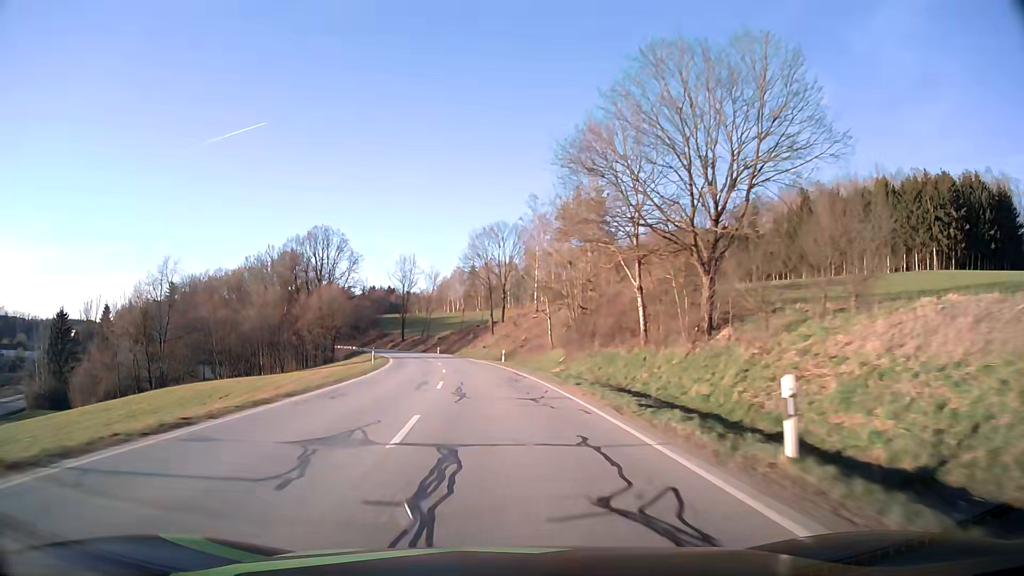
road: secondary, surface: asphalt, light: Day
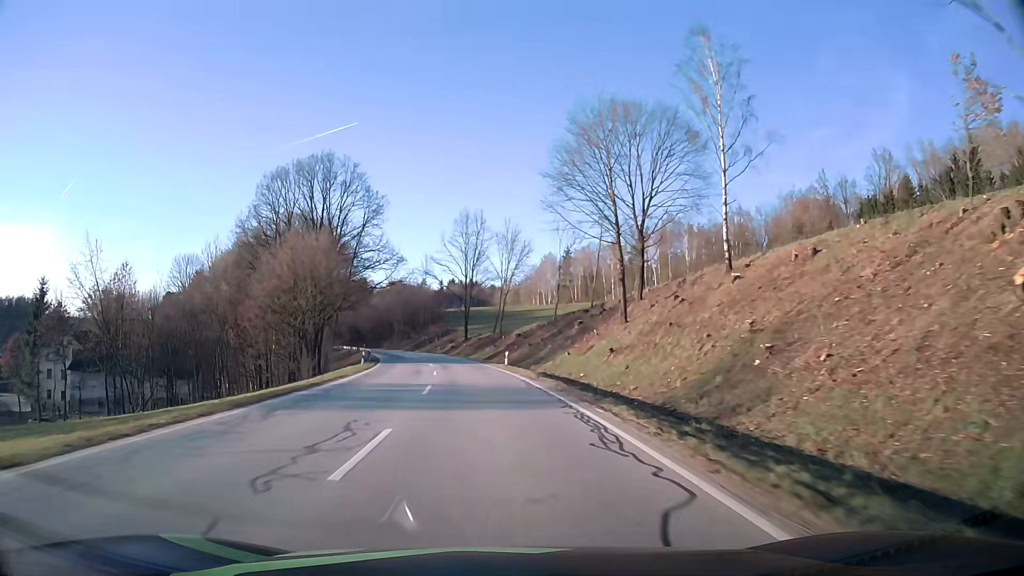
(-3.5, +50.9) m; -8°
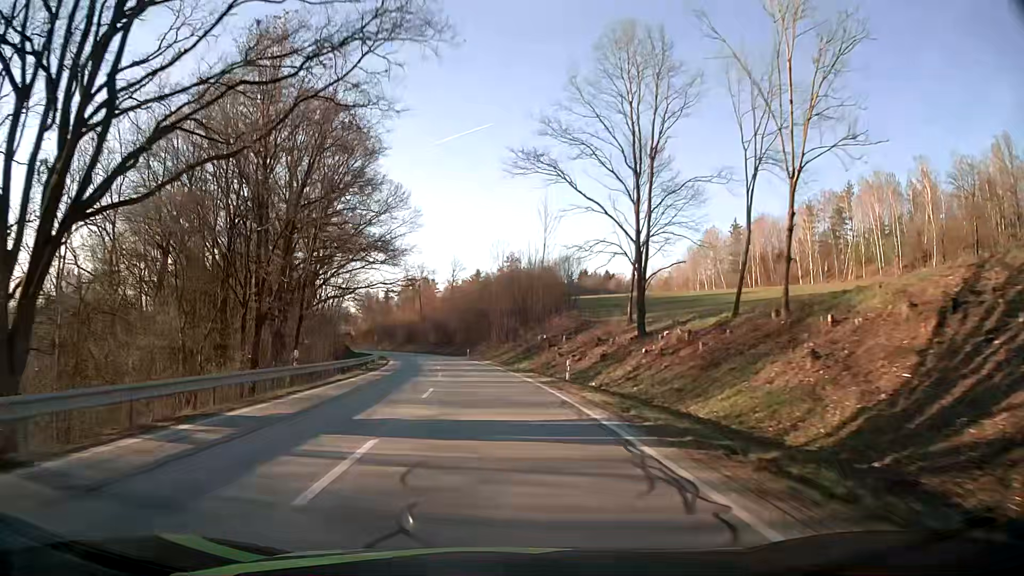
(-5.5, +61.4) m; -11°
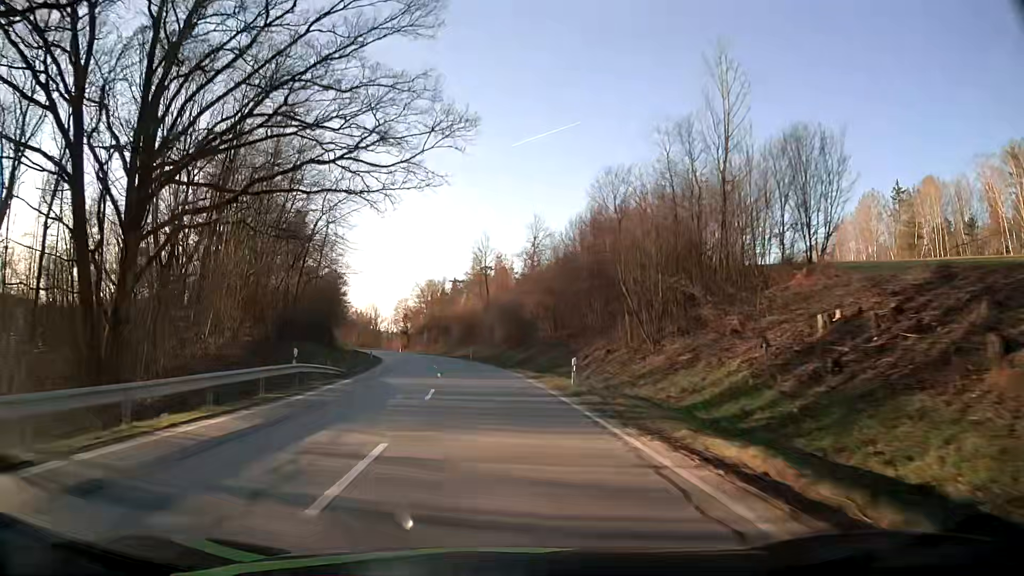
(-3.3, +49.1) m; -7°
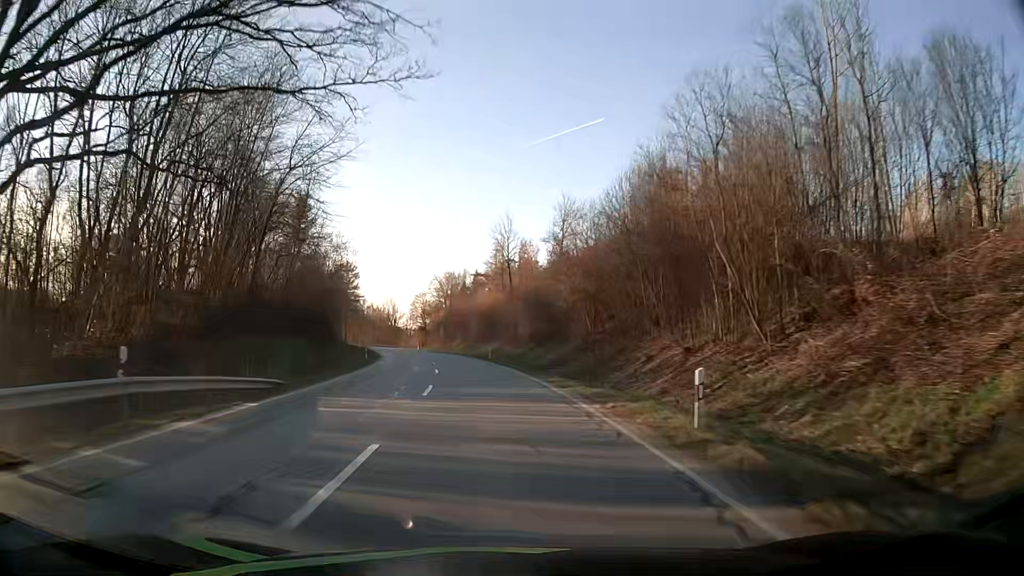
(-0.2, +12.4) m; -2°
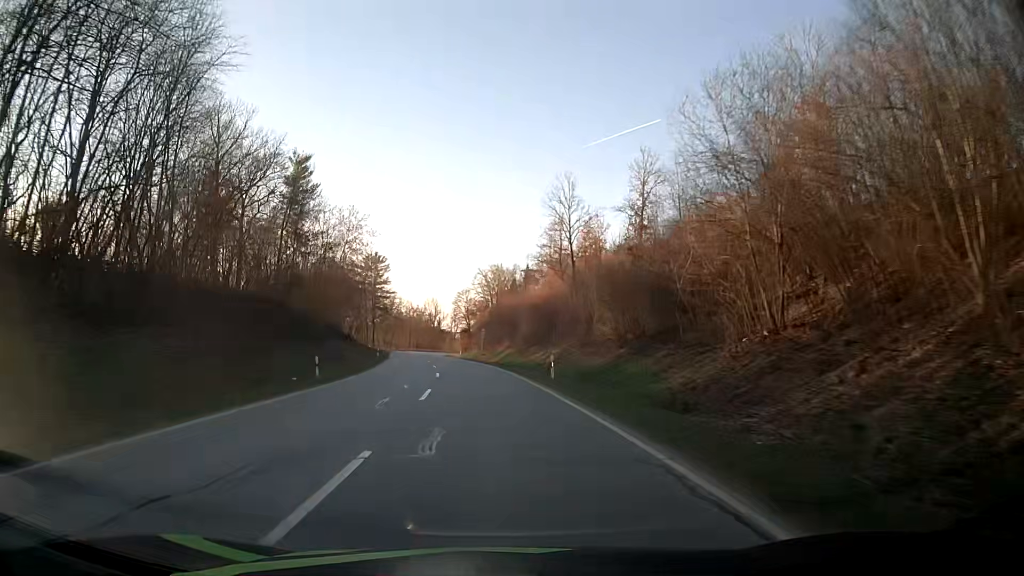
(-1.0, +24.8) m; -4°
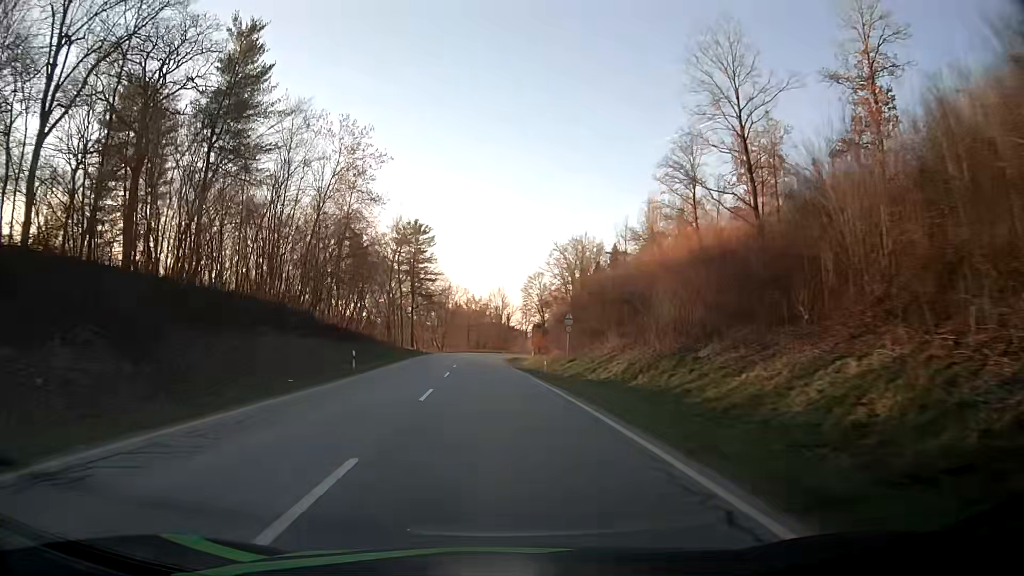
(-2.1, +37.1) m; -7°
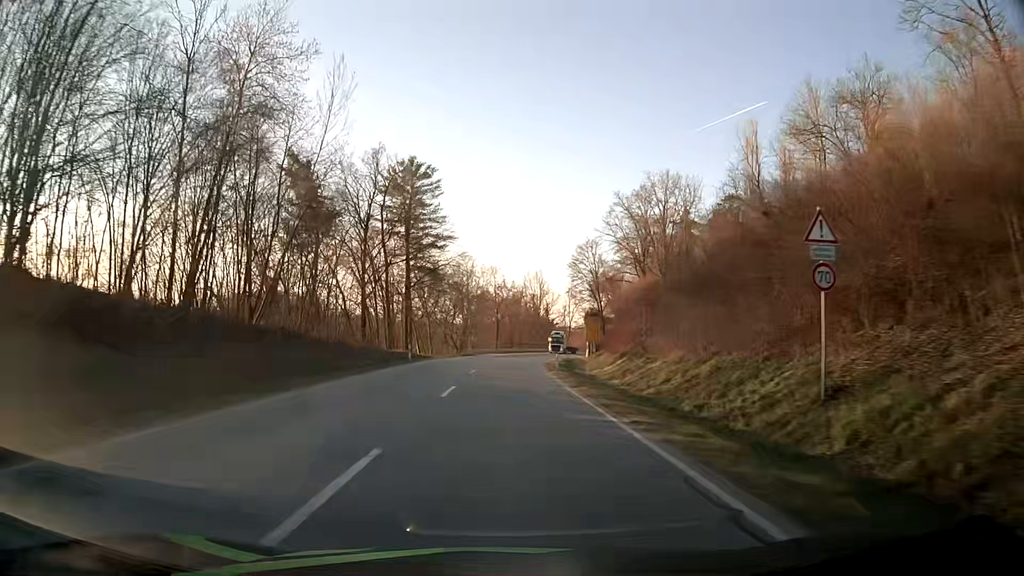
(-1.1, +35.6) m; -3°
(0, +10) (0, +20) (0, +30) (+1, +40) (+1, +50) (+2, +60) (+3, +70) (+4, +80) (+6, +90) (+8, +100) m
